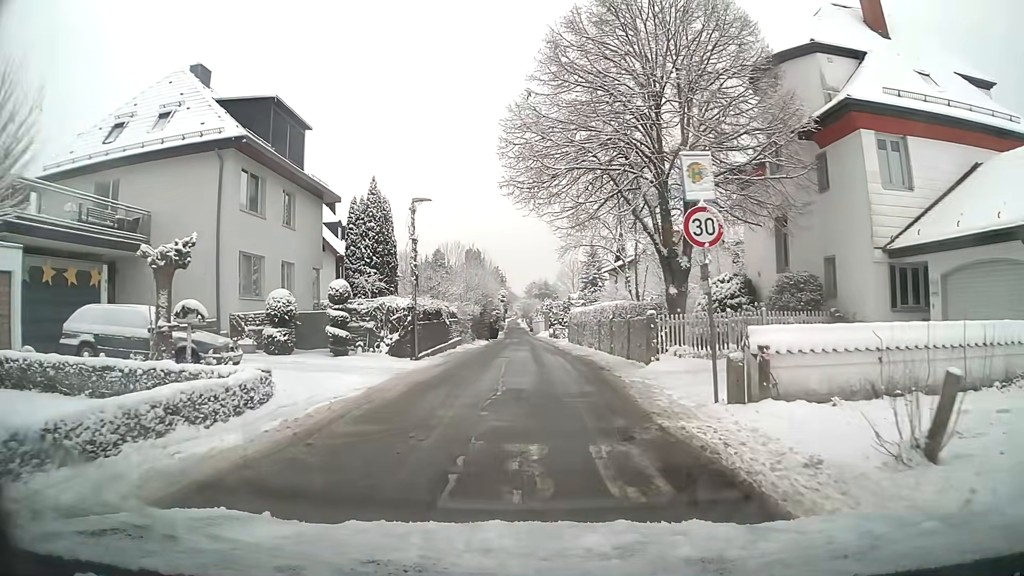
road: residential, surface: asphalt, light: Day
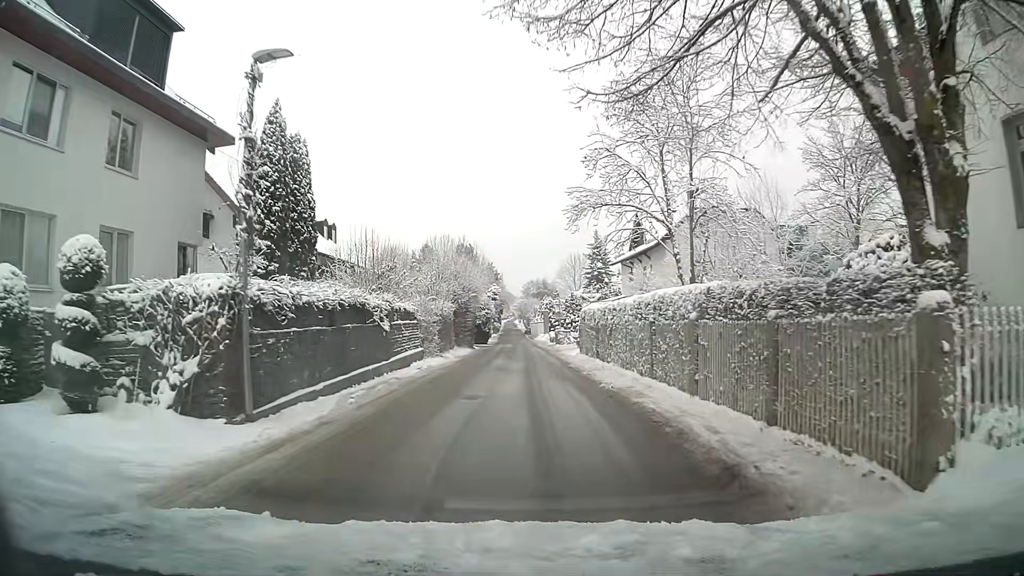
(0.0, +12.5) m; 0°
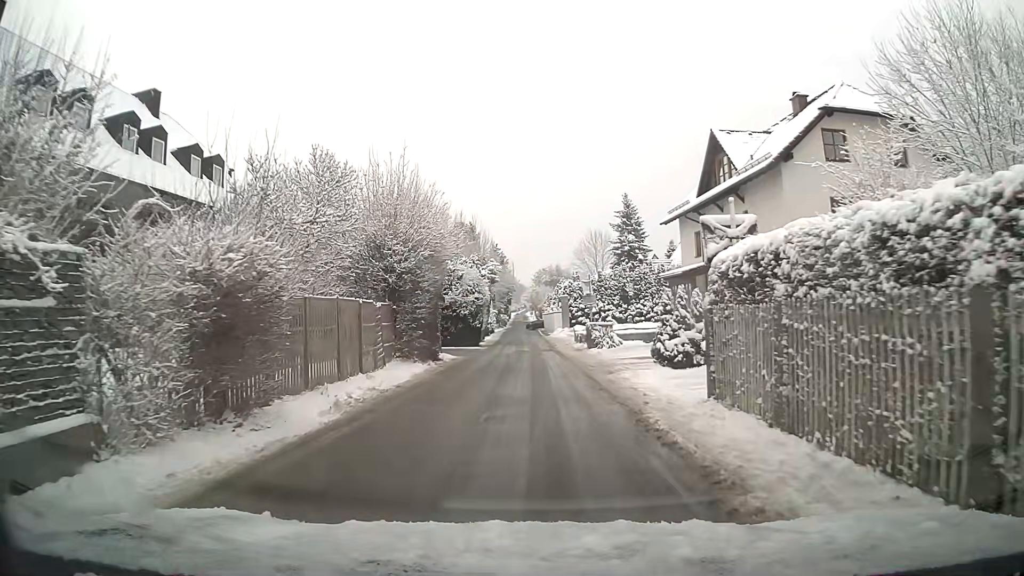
(-0.2, +20.9) m; -1°
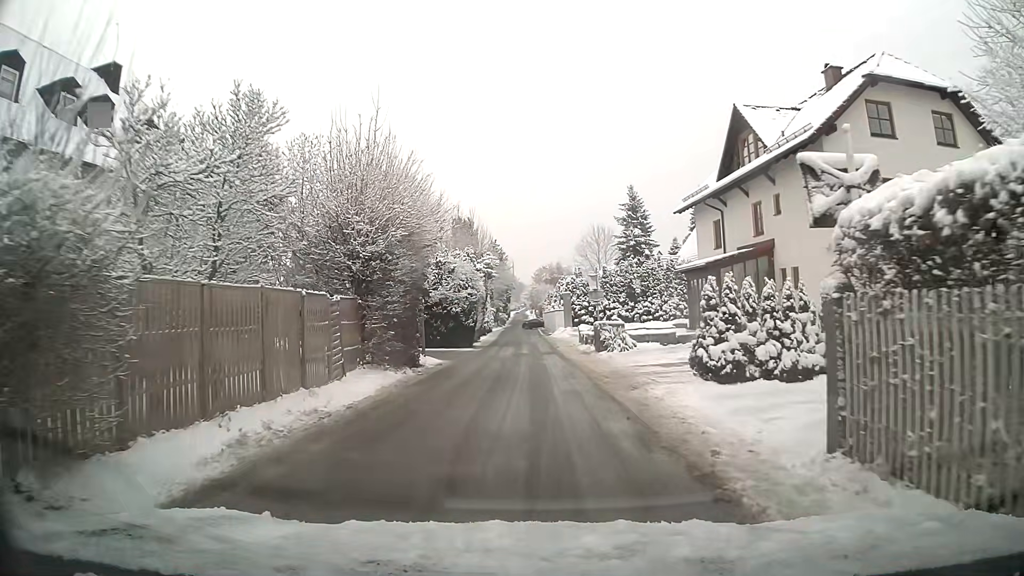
(0.0, +4.0) m; 0°
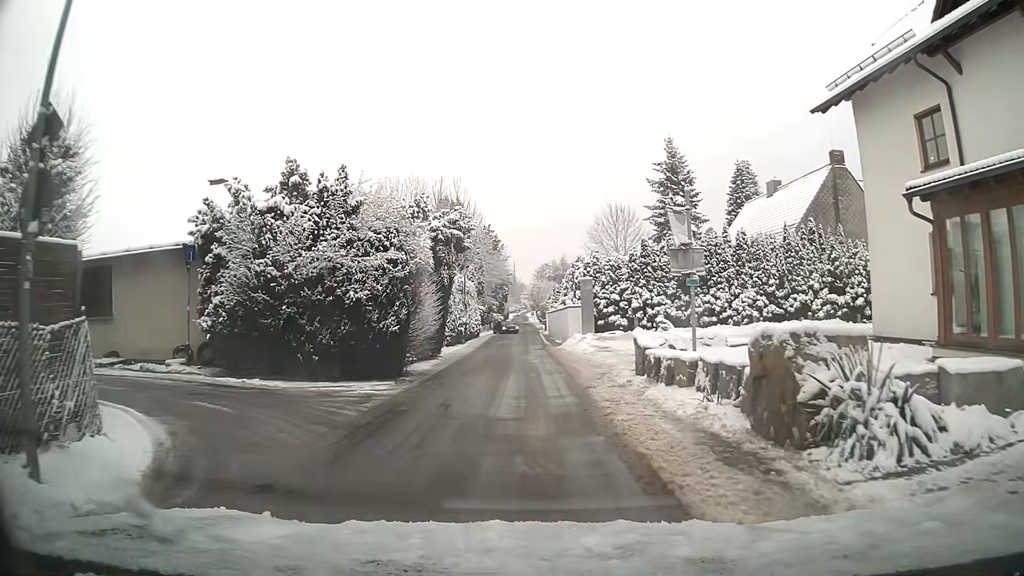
(0.0, +19.5) m; 0°
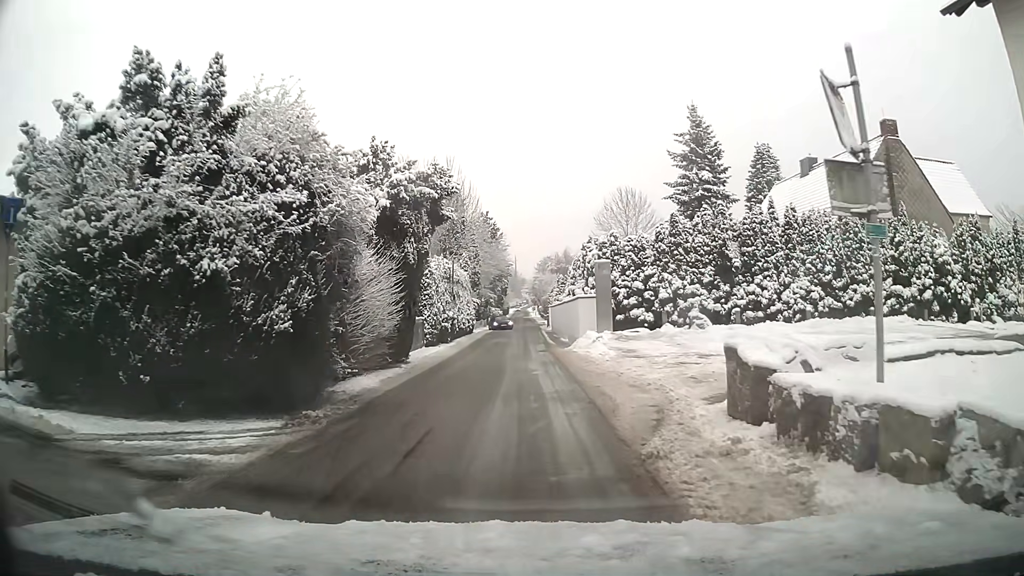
(0.0, +7.2) m; 0°
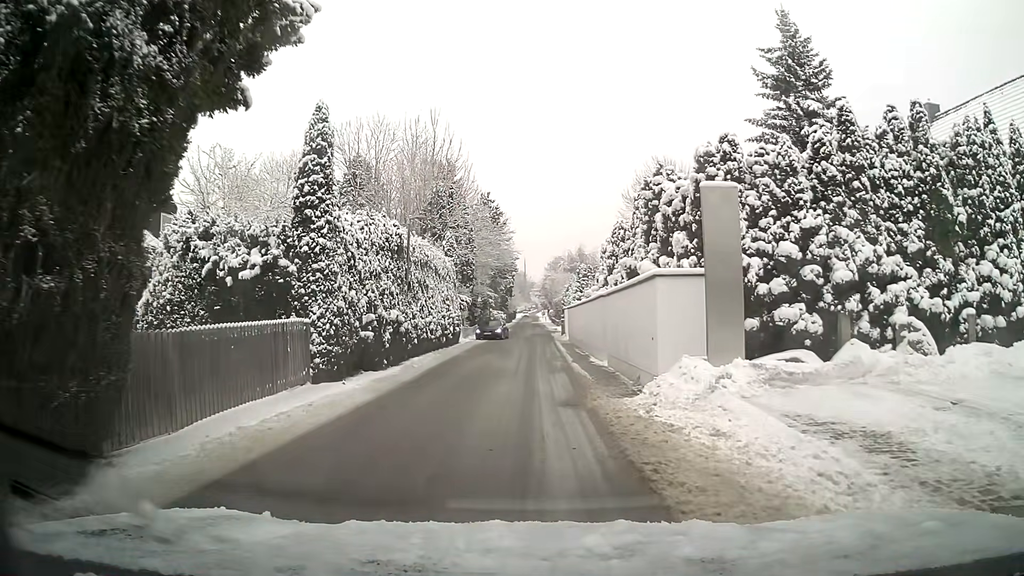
(-0.1, +15.7) m; -1°
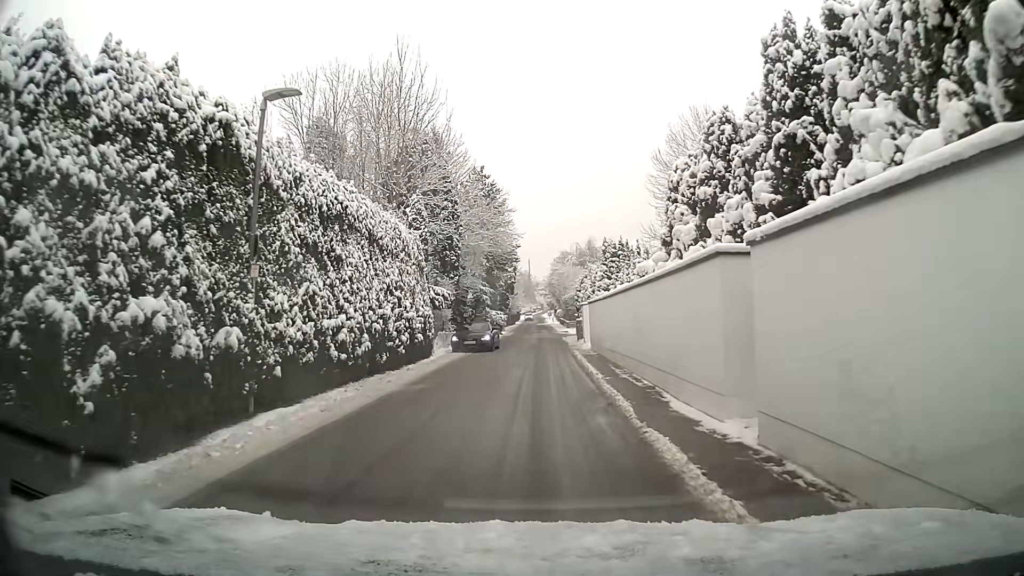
(0.0, +12.9) m; +1°
(0, +10) (0, +20) (0, +30) (0, +40) (0, +50) (0, +60) (0, +70) (0, +80) (0, +90) (-1, +100) m
